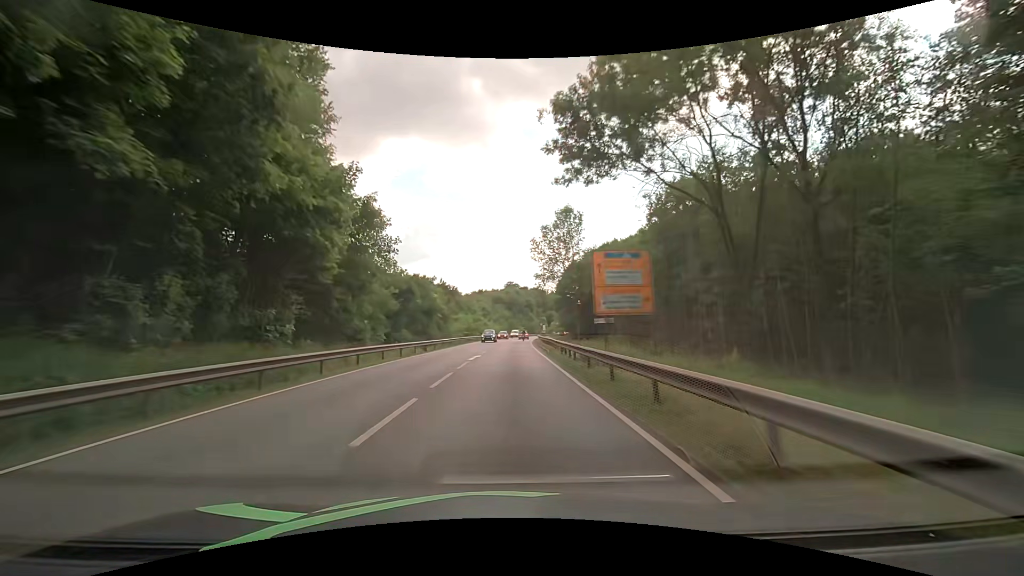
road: primary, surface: asphalt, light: Day
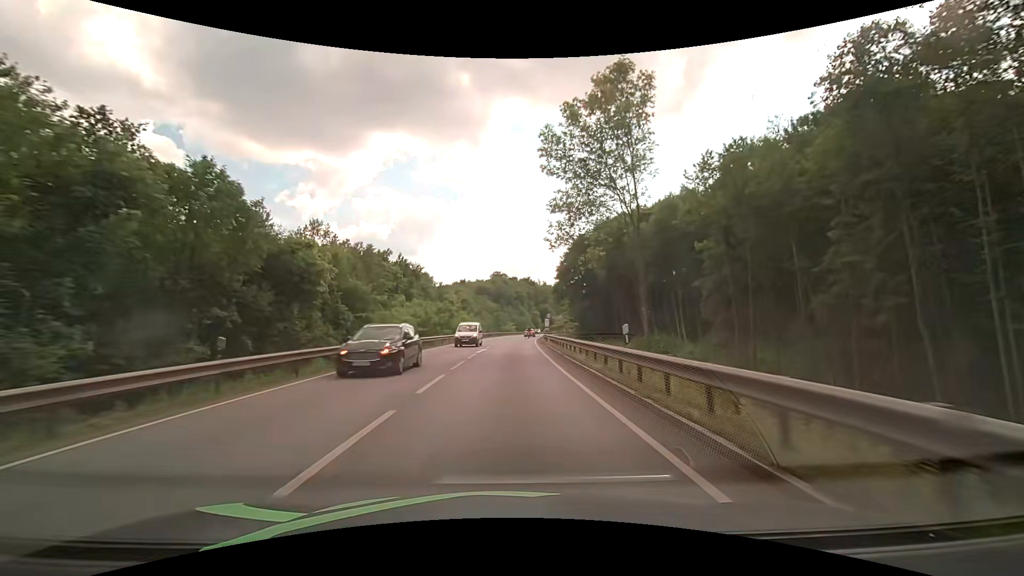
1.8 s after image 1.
(+0.3, +37.7) m; +1°
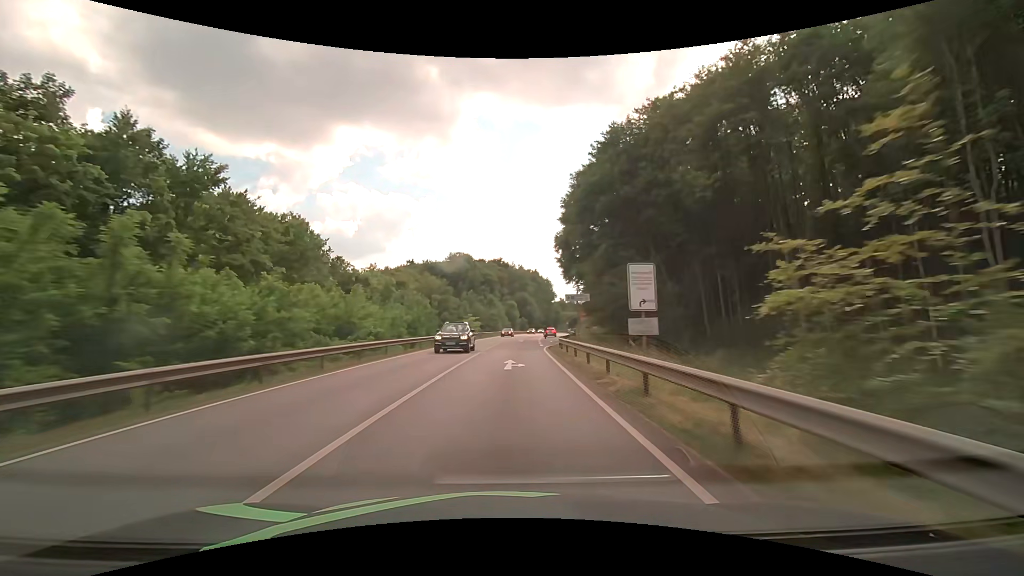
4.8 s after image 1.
(+1.9, +61.8) m; +4°
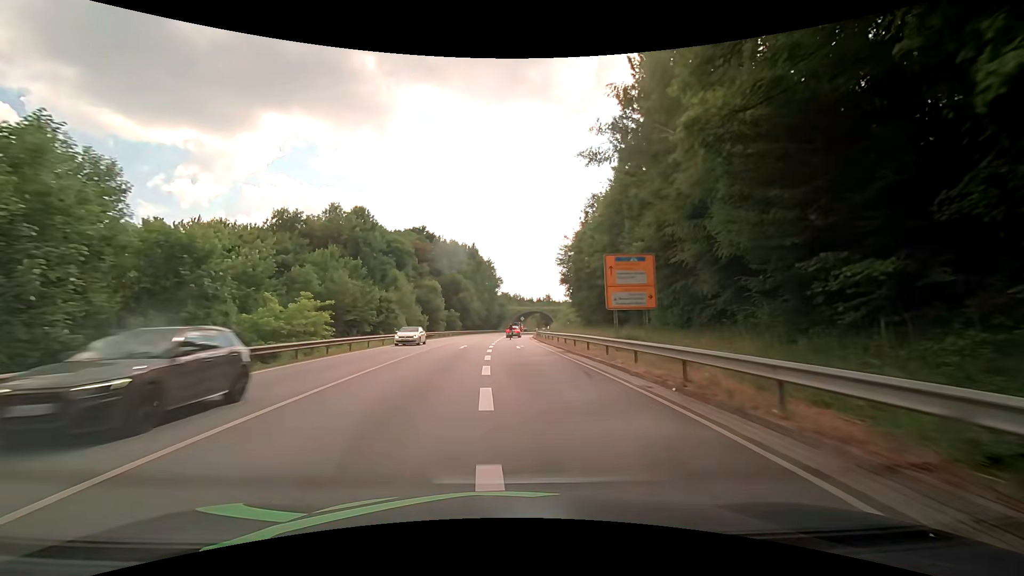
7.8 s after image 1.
(+3.1, +54.4) m; +7°
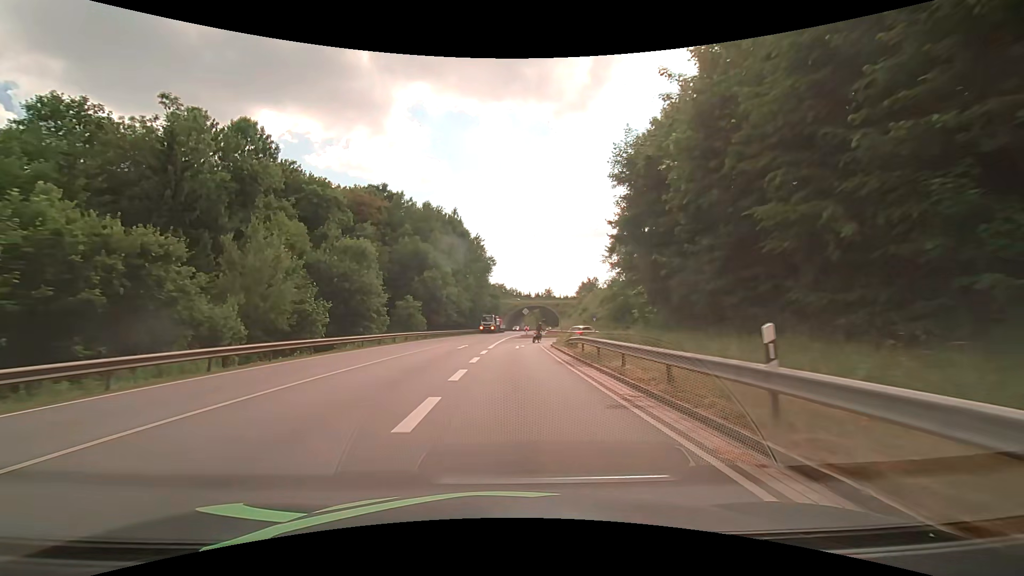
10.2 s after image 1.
(+0.1, +37.1) m; 0°
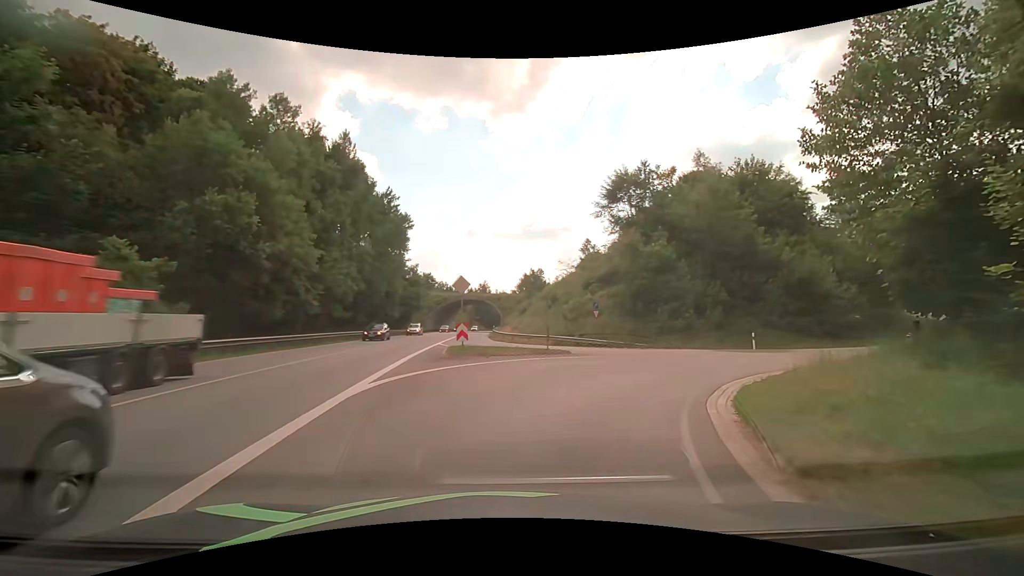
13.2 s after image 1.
(+1.0, +35.1) m; +8°
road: primary_link
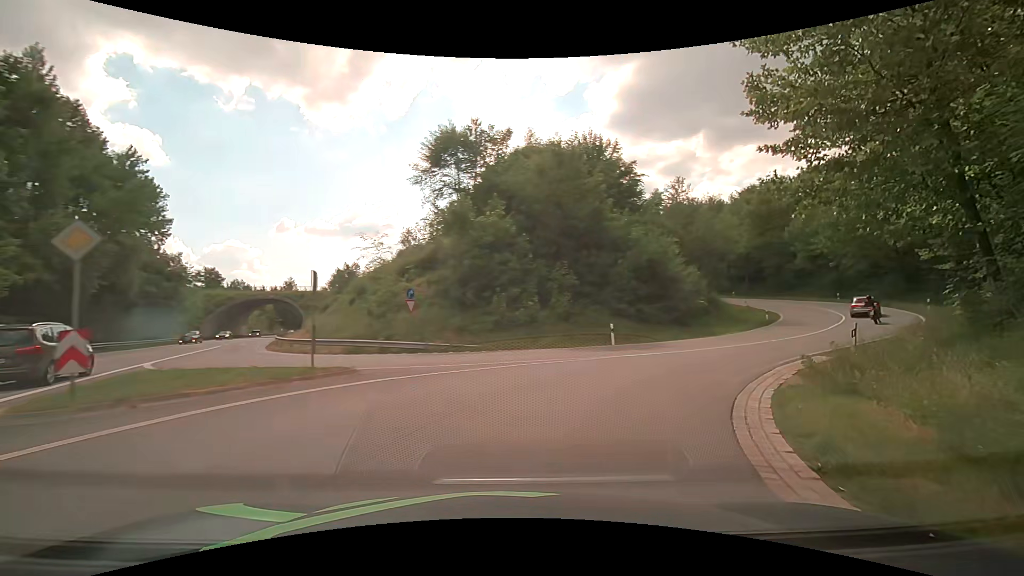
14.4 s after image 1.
(+1.6, +10.0) m; +20°
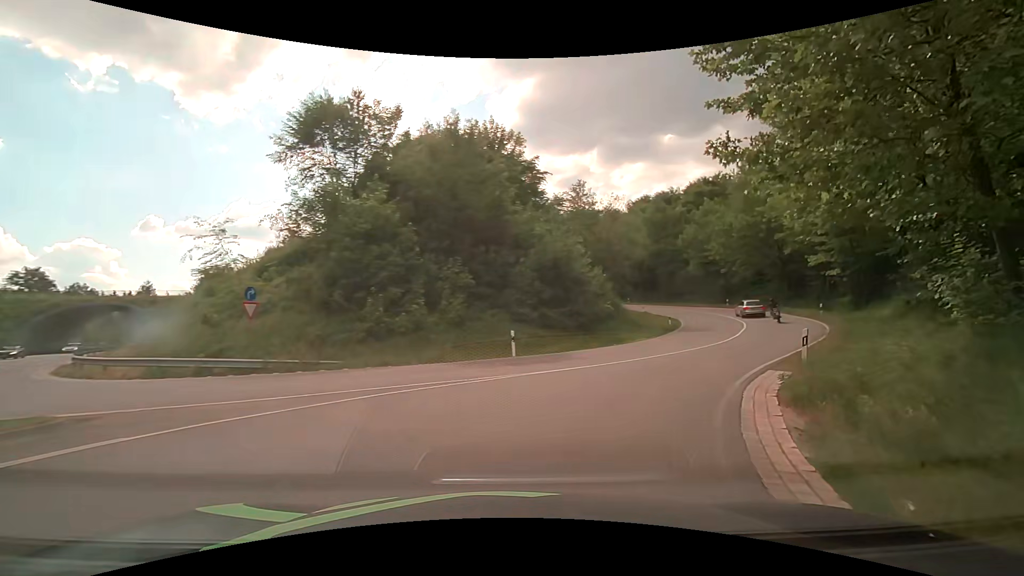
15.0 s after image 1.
(+0.5, +4.7) m; +11°
(+2, +10) (+7, +18) (+13, +26) (+18, +35) (+22, +44) (+24, +54) (+24, +64) (+22, +74) (+19, +83) (+14, +92) m
